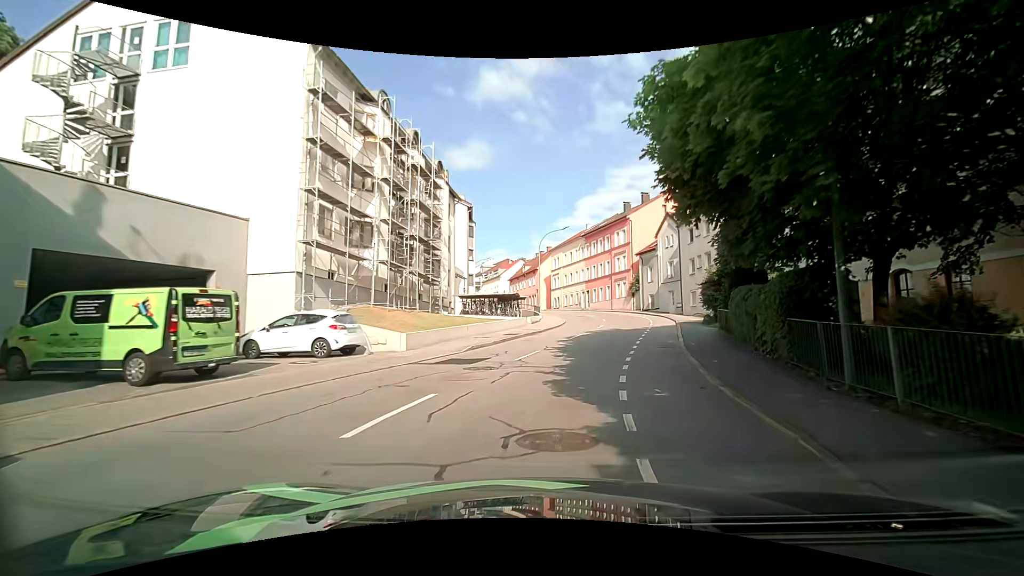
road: tertiary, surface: asphalt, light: Day
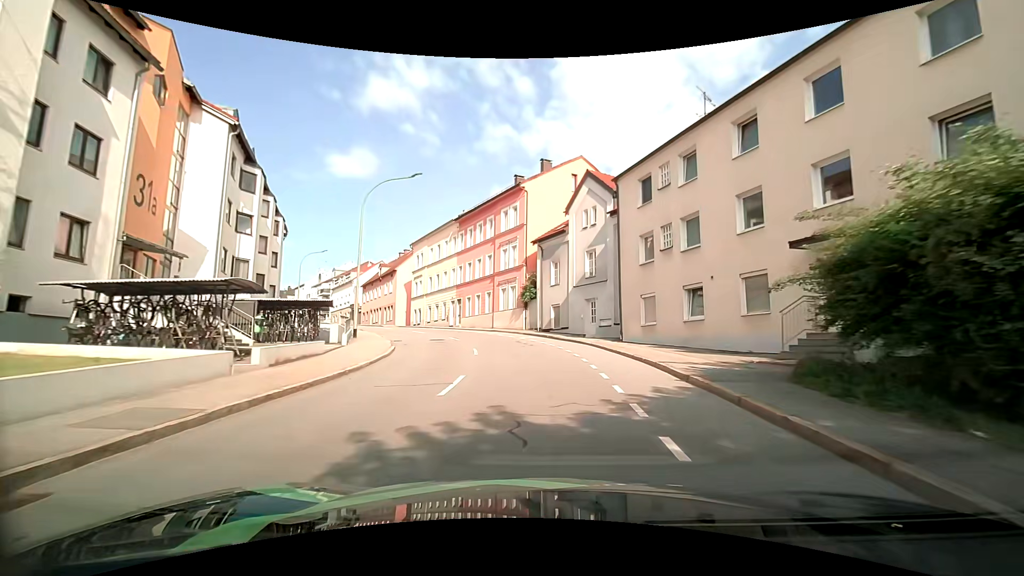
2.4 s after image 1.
(+2.9, +23.1) m; +13°
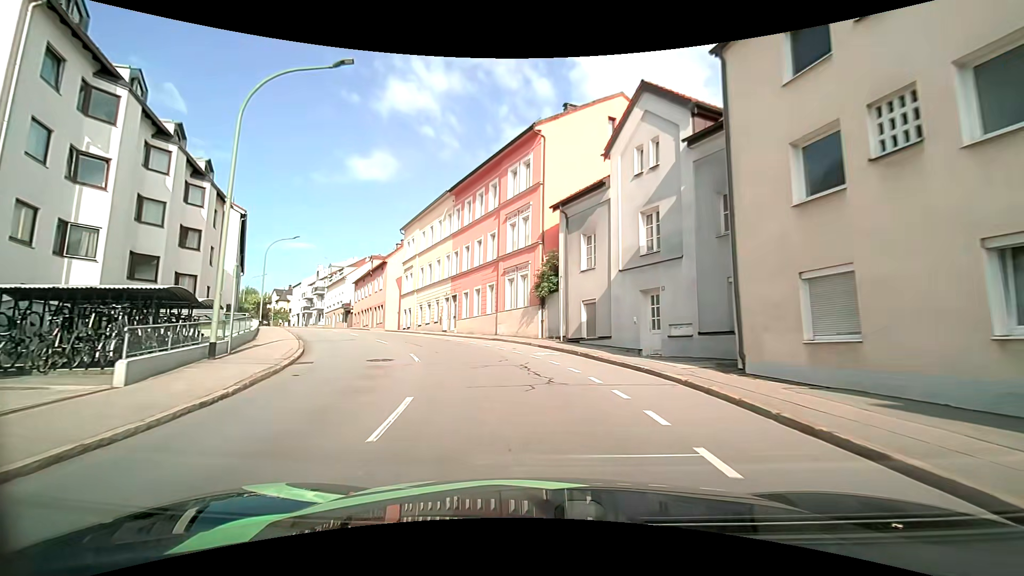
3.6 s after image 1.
(+0.1, +12.4) m; -2°
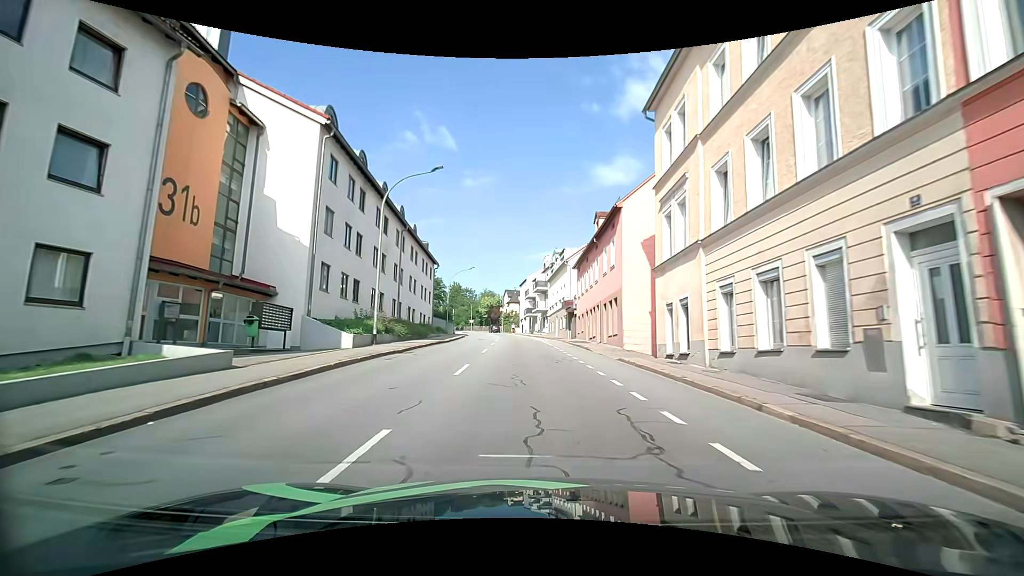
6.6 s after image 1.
(-7.1, +29.3) m; -27°
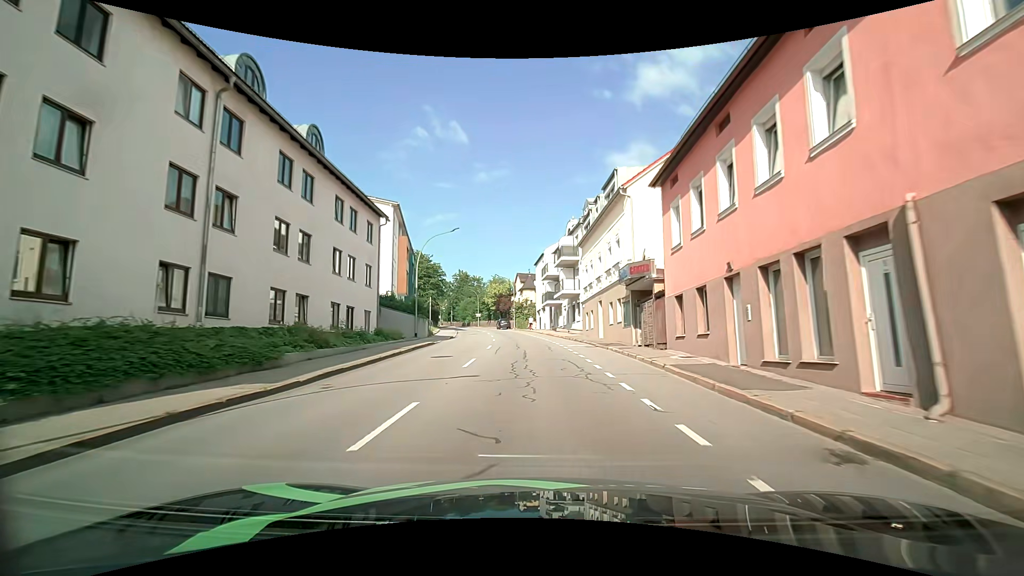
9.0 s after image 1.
(-1.2, +25.4) m; -4°
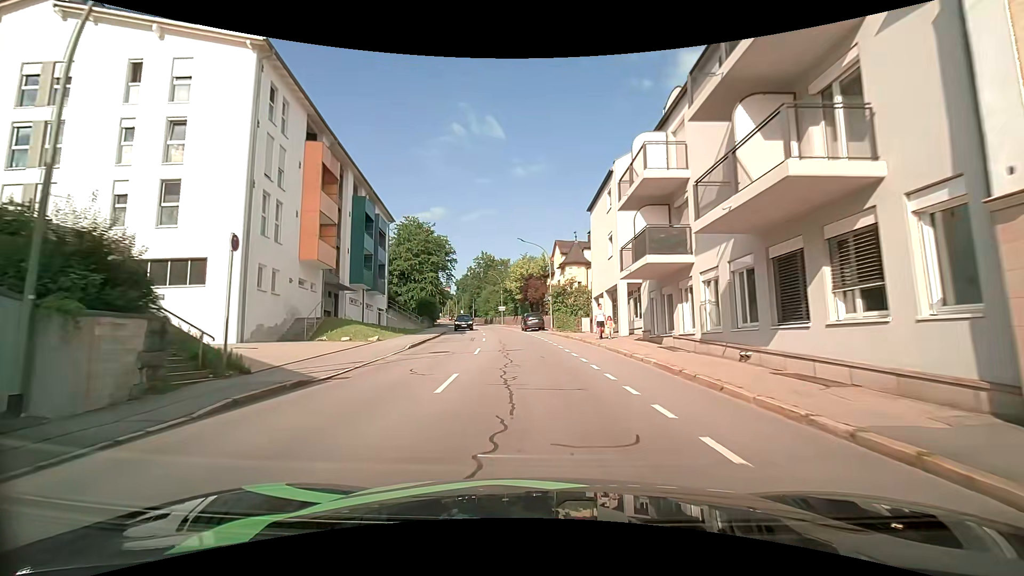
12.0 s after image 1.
(-0.9, +32.6) m; -4°
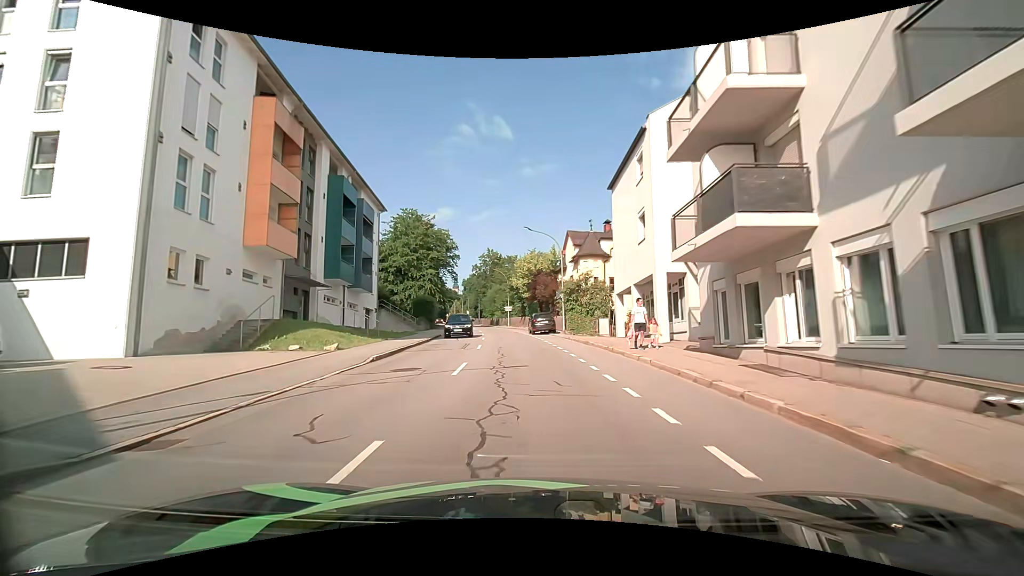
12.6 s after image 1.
(-0.1, +6.4) m; -1°
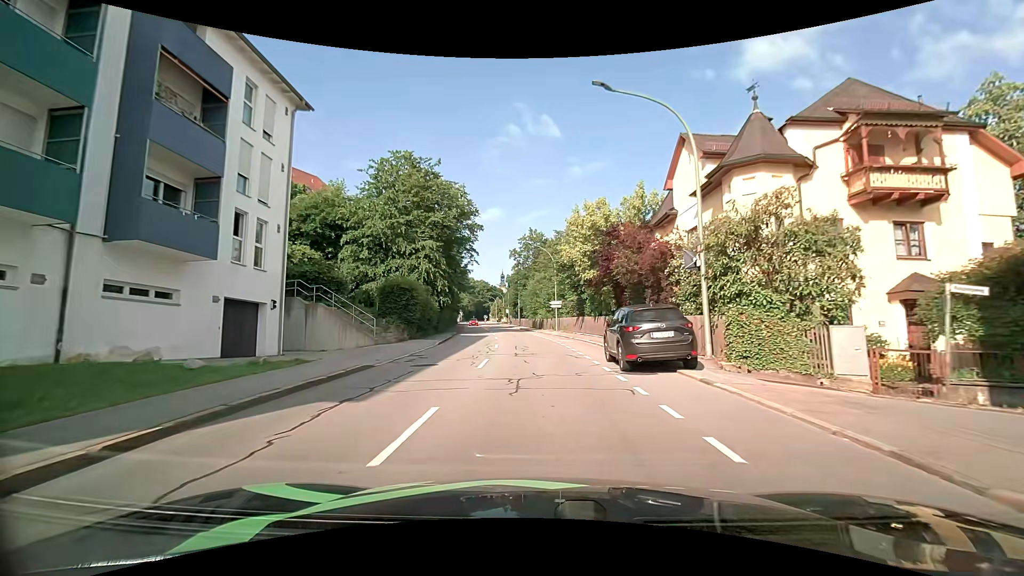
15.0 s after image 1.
(-1.3, +25.4) m; -5°
(0, +10) (-1, +20) (-1, +30) (-2, +40) (-3, +50) (-5, +60) (-6, +70) (-7, +80) (-8, +90) (-10, +99) m
